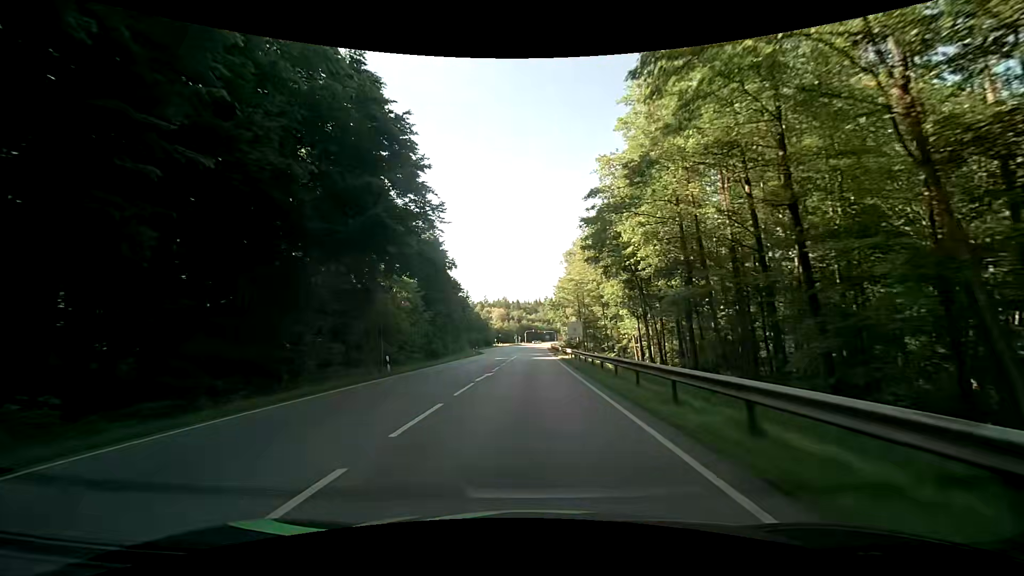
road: secondary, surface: asphalt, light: Day
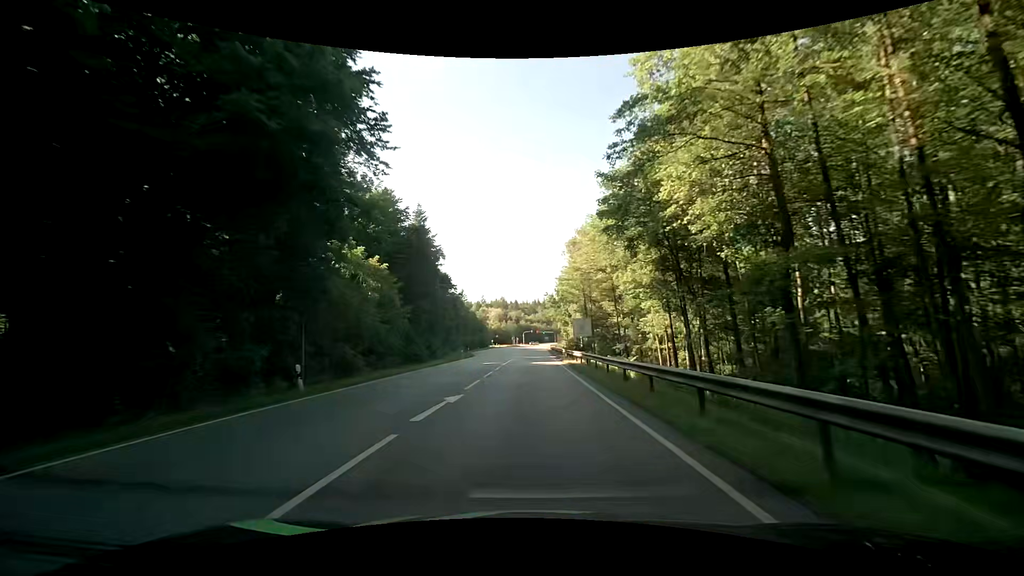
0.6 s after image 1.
(0.0, +9.9) m; 0°
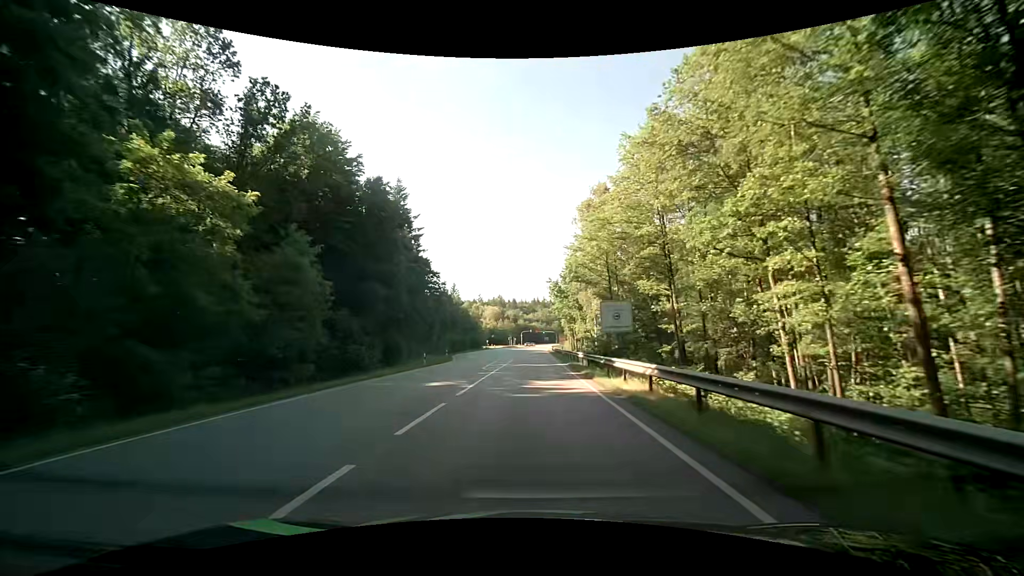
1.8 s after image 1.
(+0.2, +20.0) m; +1°
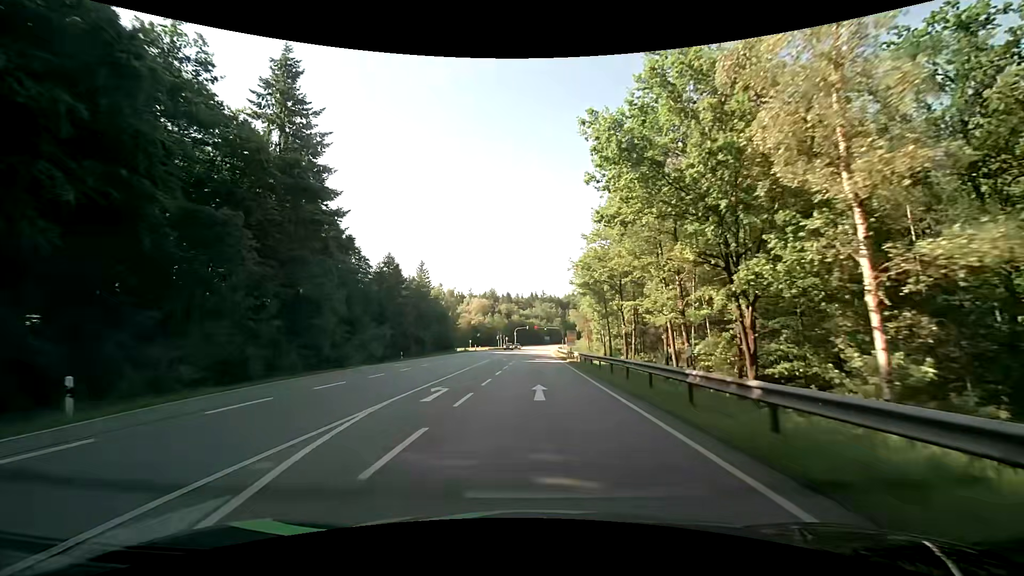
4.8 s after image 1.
(0.0, +50.6) m; 0°
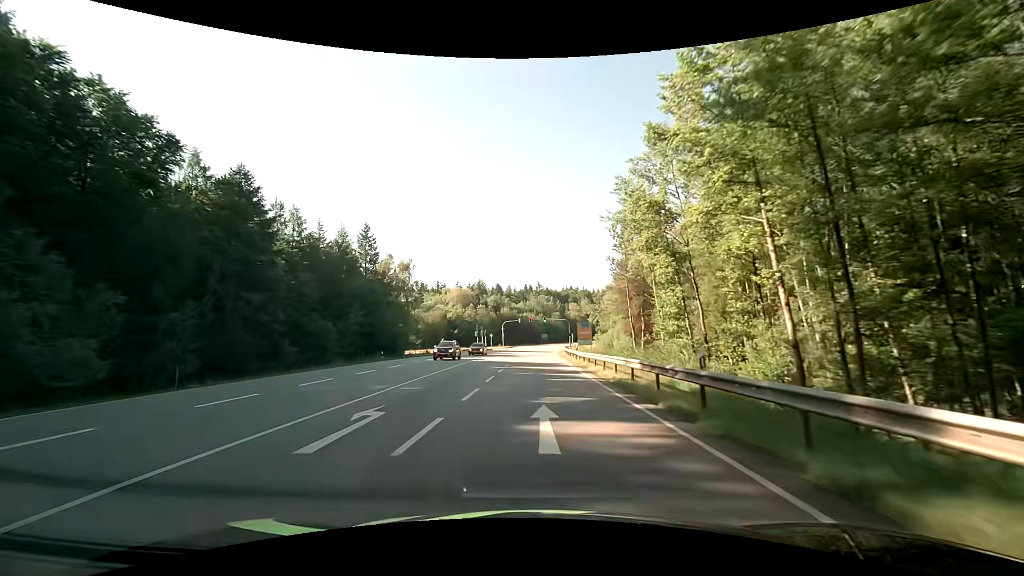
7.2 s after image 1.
(+0.4, +41.0) m; +1°
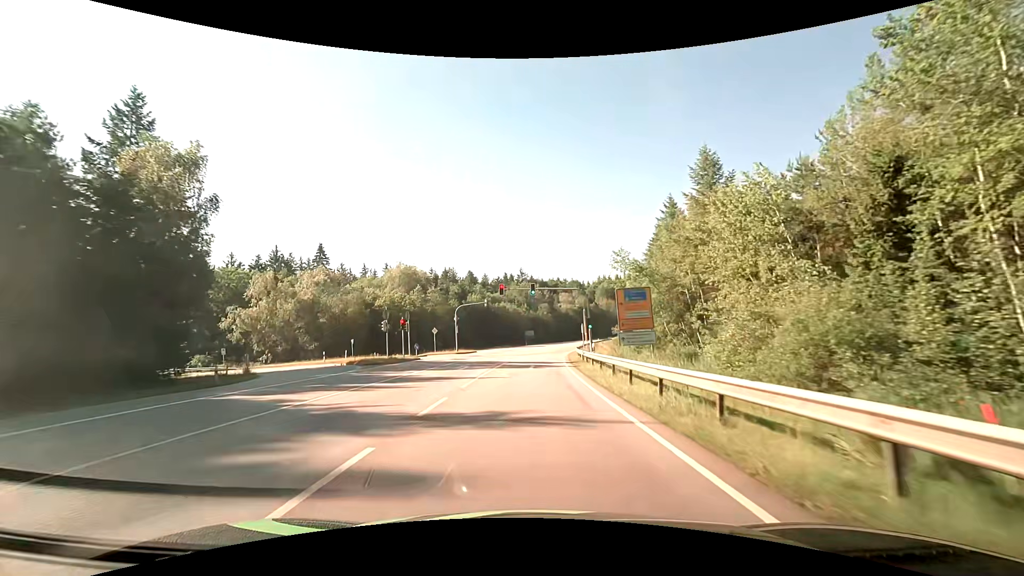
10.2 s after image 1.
(+1.0, +50.6) m; +2°
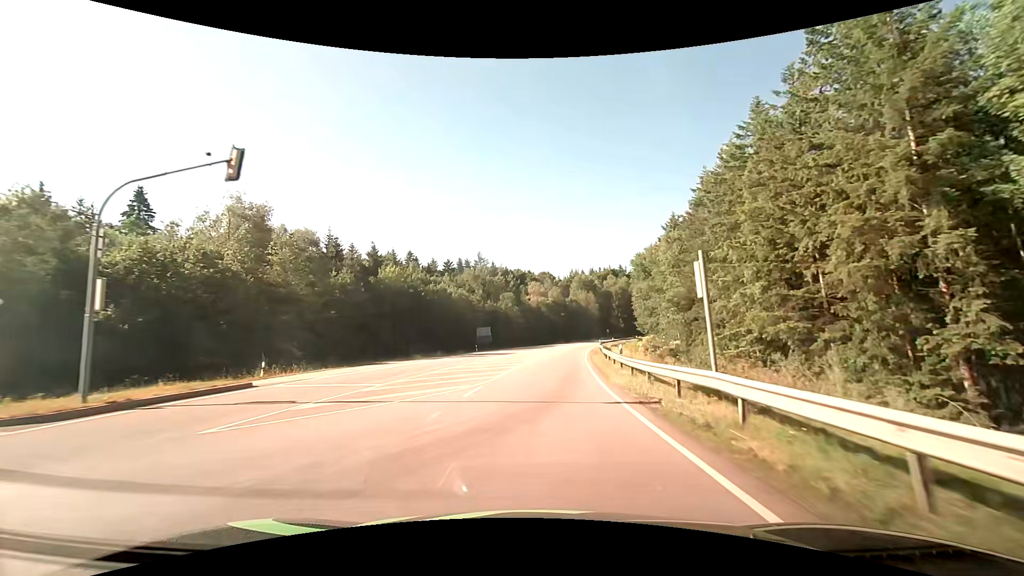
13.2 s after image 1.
(+0.9, +48.7) m; +4°
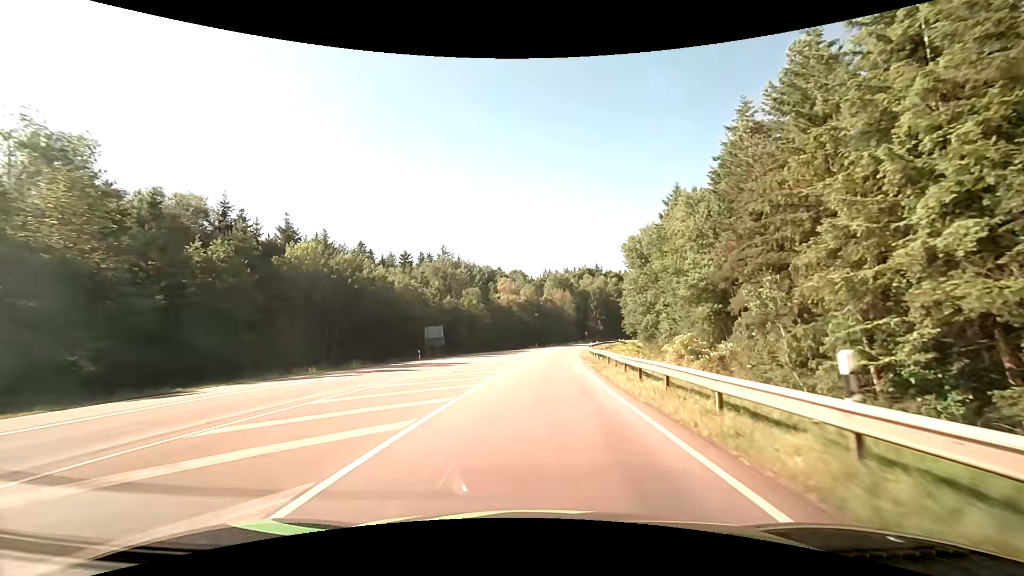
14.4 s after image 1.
(+0.5, +19.2) m; +3°
(0, +10) (+1, +20) (+1, +30) (+2, +40) (+3, +50) (+4, +60) (+5, +70) (+6, +80) (+8, +90) (+10, +99) m
